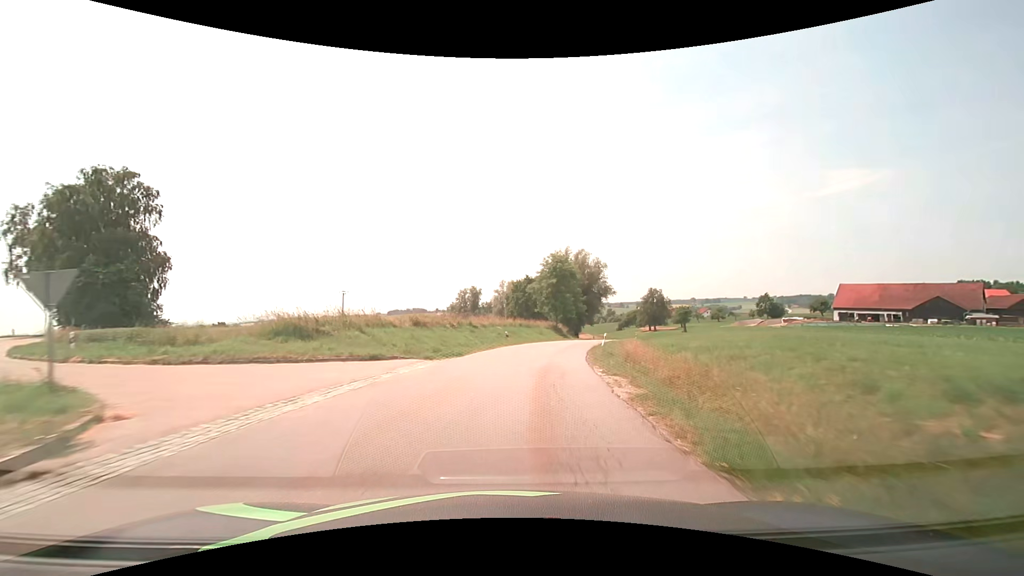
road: tertiary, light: Day
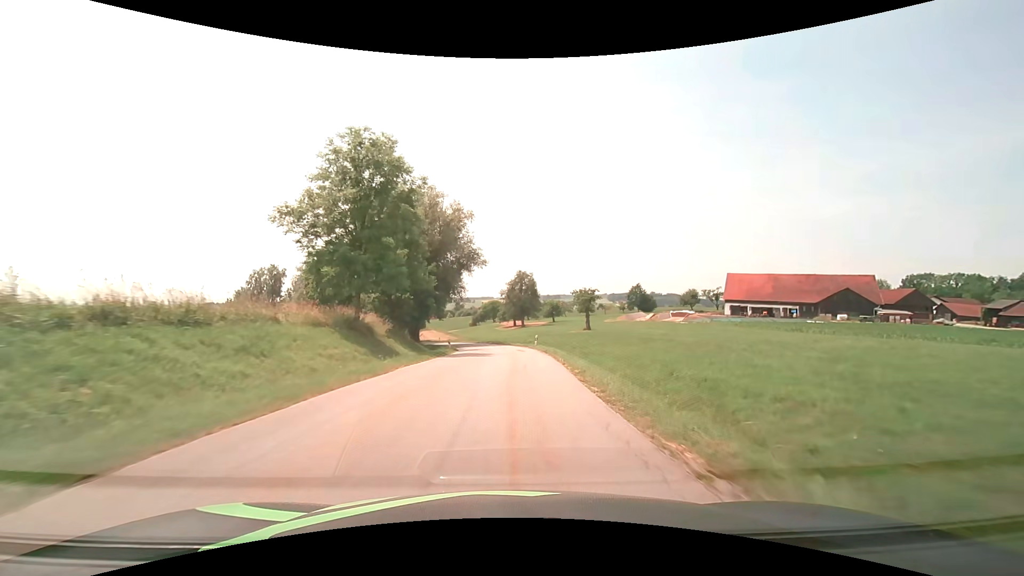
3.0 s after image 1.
(+6.6, +45.5) m; +17°
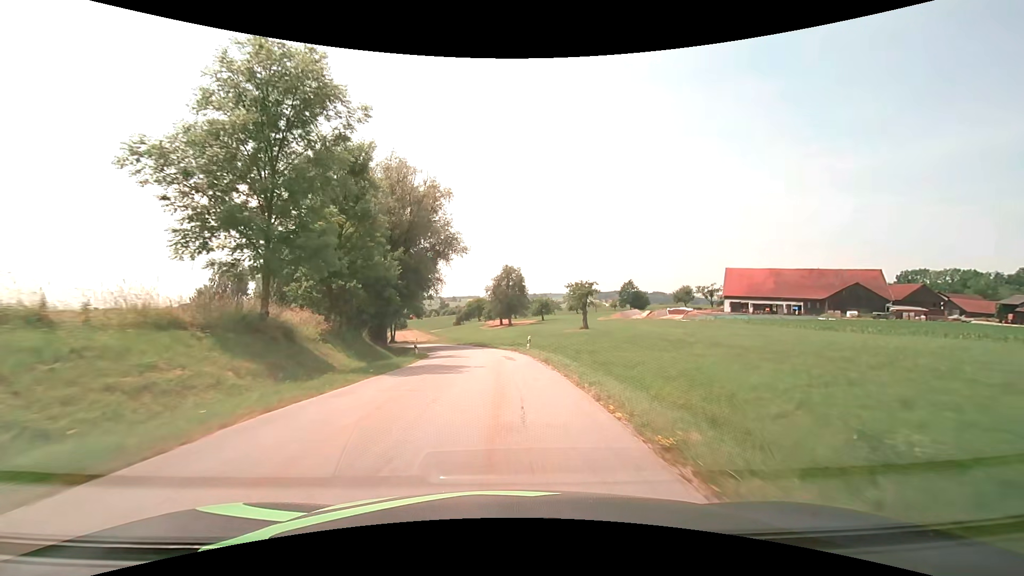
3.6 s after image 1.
(+0.2, +9.2) m; +2°
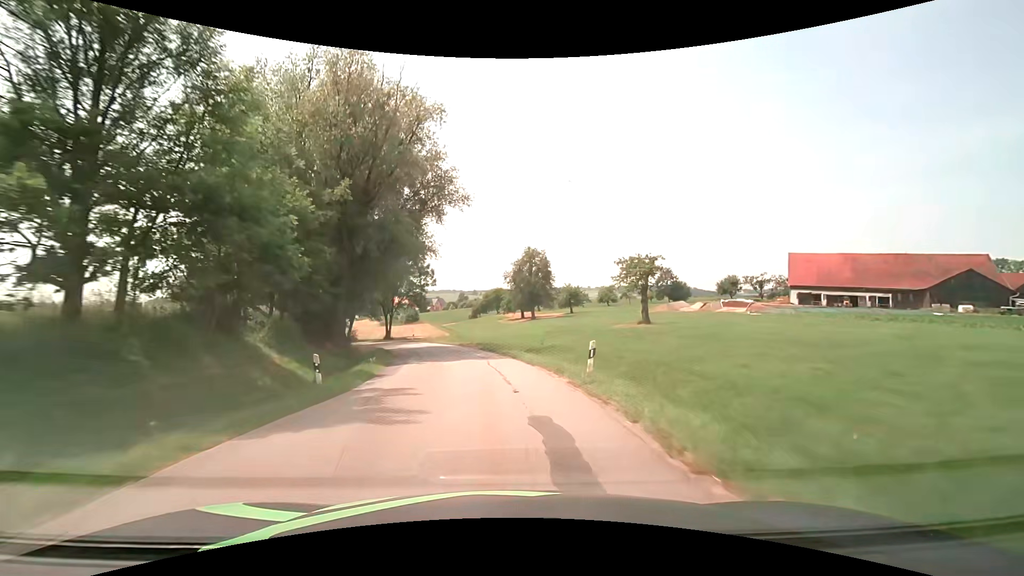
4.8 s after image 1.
(-0.1, +18.5) m; -2°
(0, +10) (-1, +20) (-3, +30) (-5, +39) (-9, +49) (-13, +58) (-17, +67) (-23, +75) (-28, +84) (-34, +91) m
